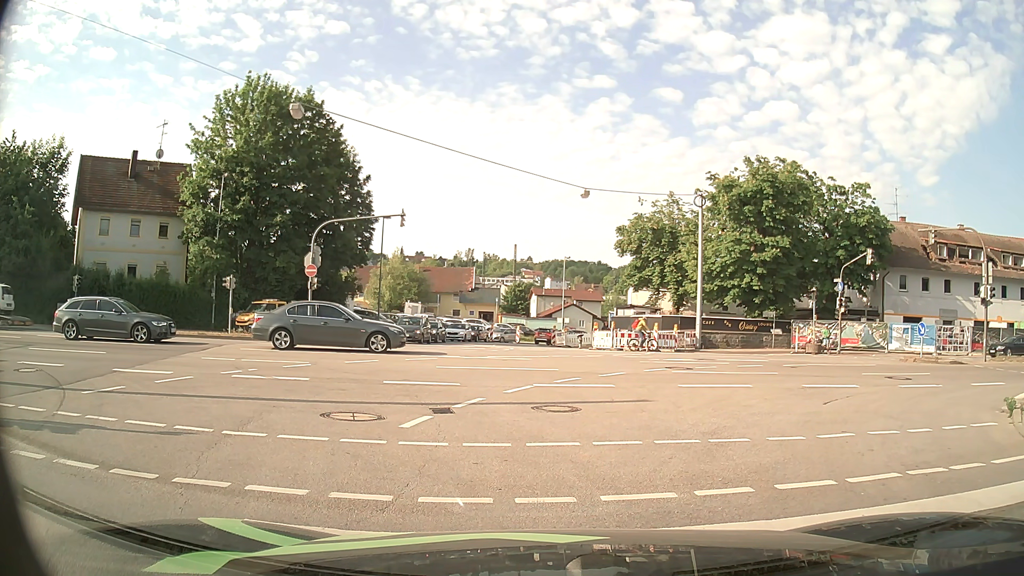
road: primary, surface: asphalt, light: Day
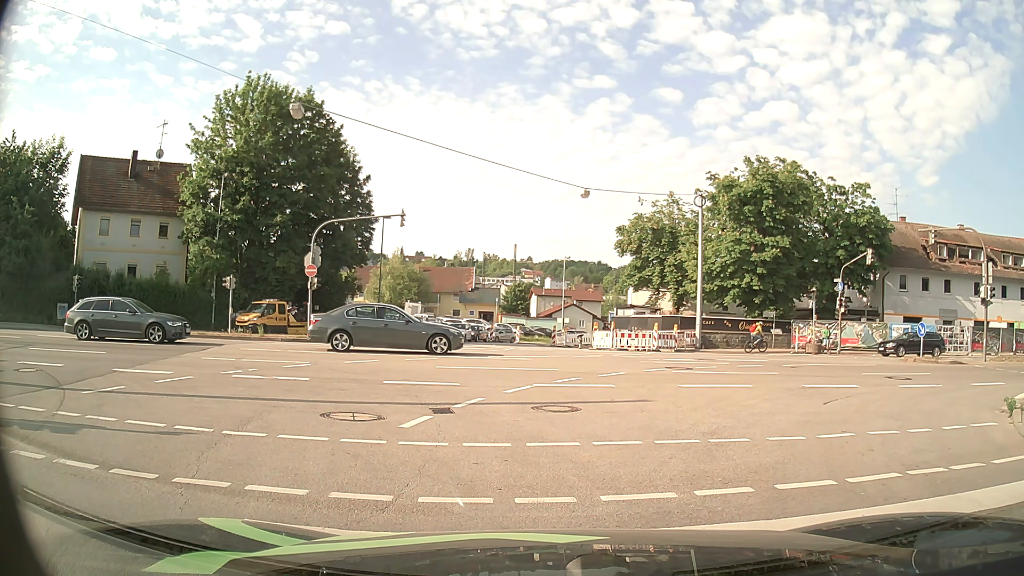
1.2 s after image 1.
(0.0, 0.0) m; 0°
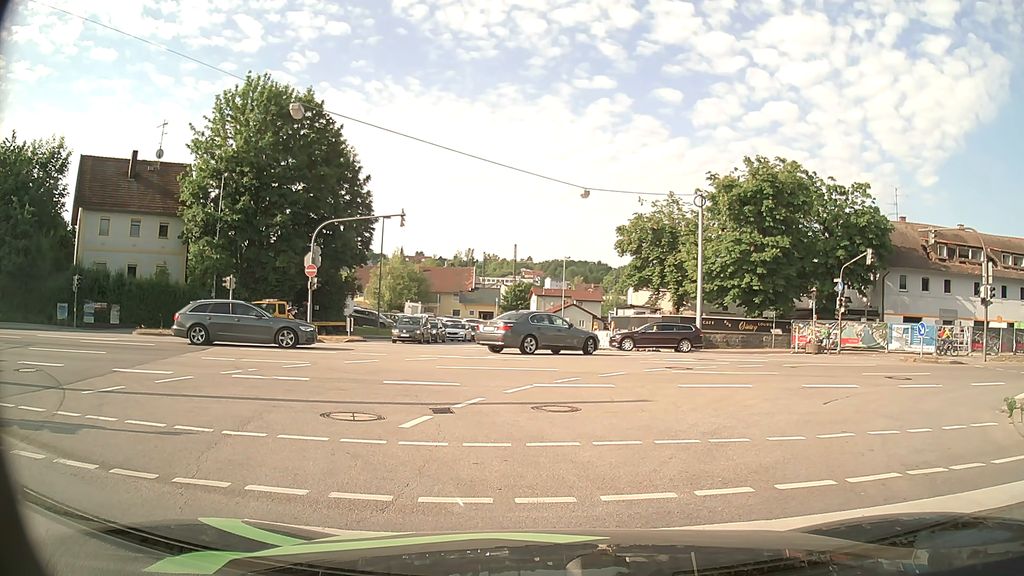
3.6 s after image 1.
(0.0, 0.0) m; 0°
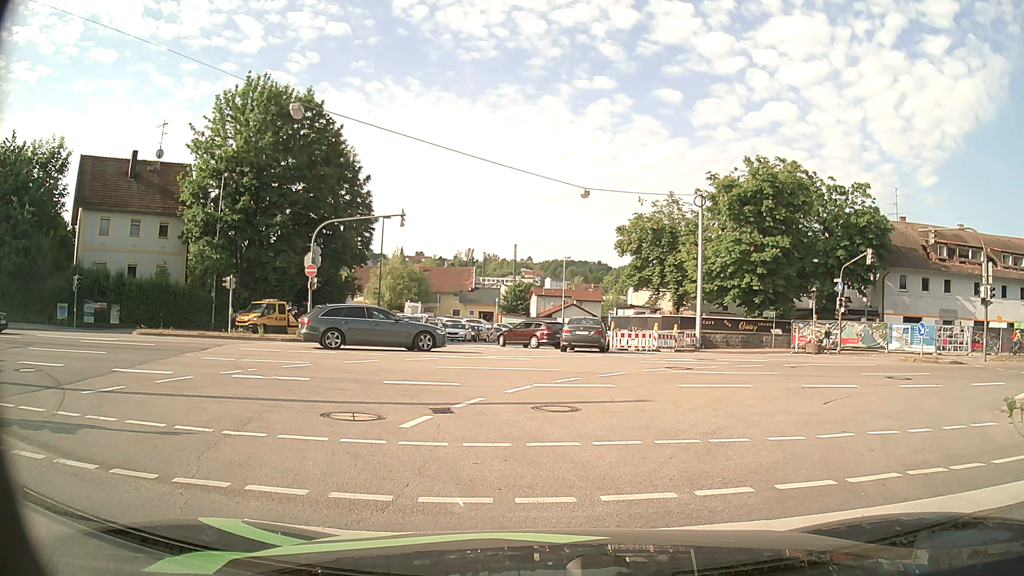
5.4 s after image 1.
(0.0, 0.0) m; 0°
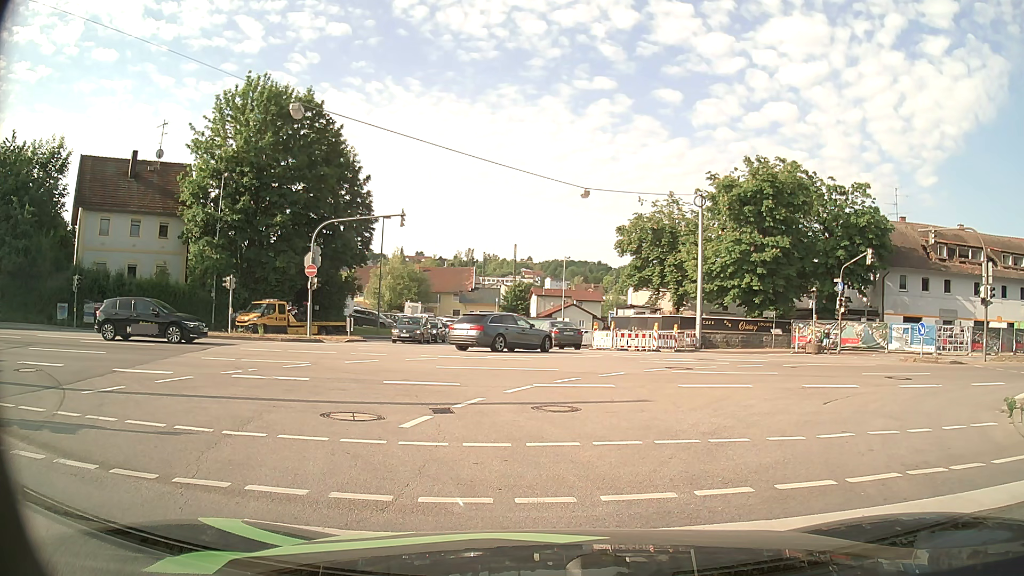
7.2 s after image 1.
(0.0, 0.0) m; 0°
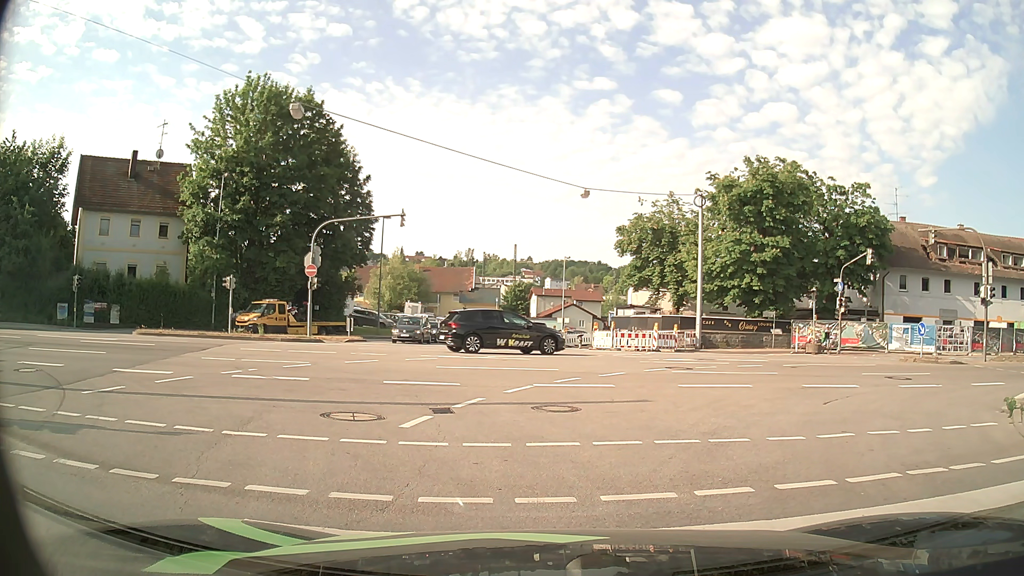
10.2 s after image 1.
(0.0, 0.0) m; 0°
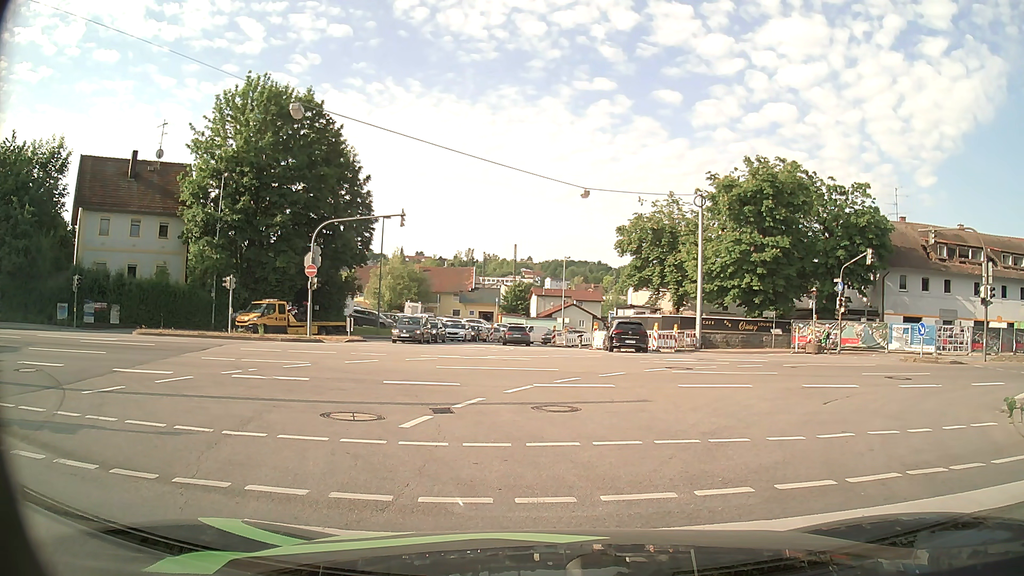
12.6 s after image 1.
(0.0, 0.0) m; 0°
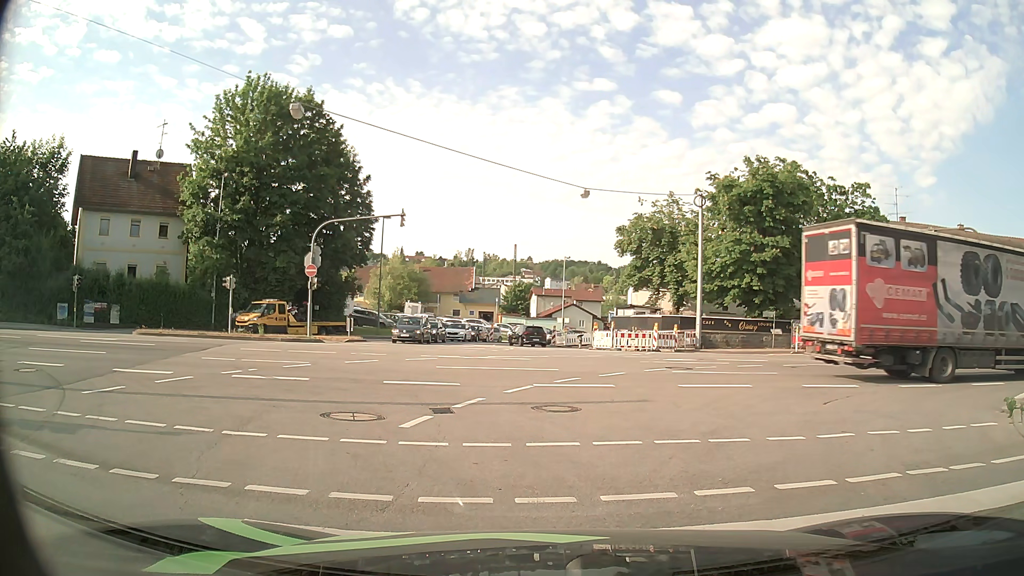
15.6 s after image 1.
(0.0, 0.0) m; 0°
(0, +10) (0, +20) (-1, +30) (-2, +40) (-4, +50) (-4, +60) (0, +69) (+7, +77) (+14, +84) (+20, +92) m
